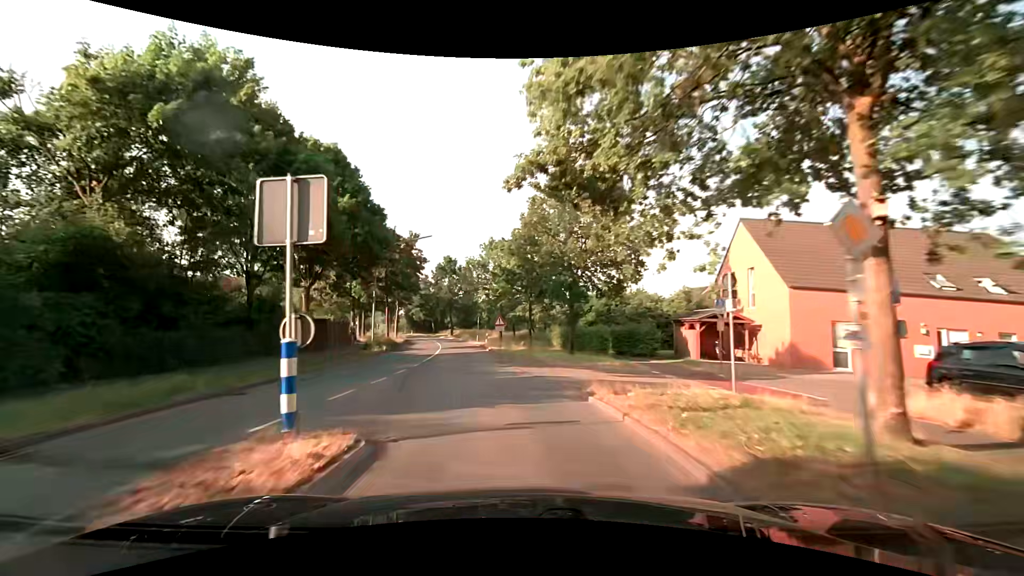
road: secondary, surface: asphalt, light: Day
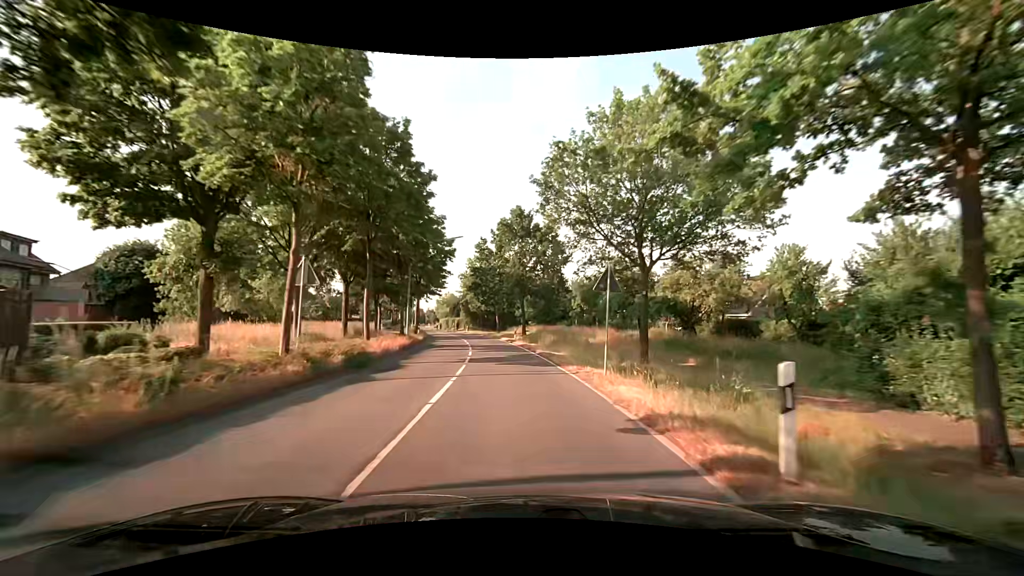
(-4.7, +37.8) m; -9°
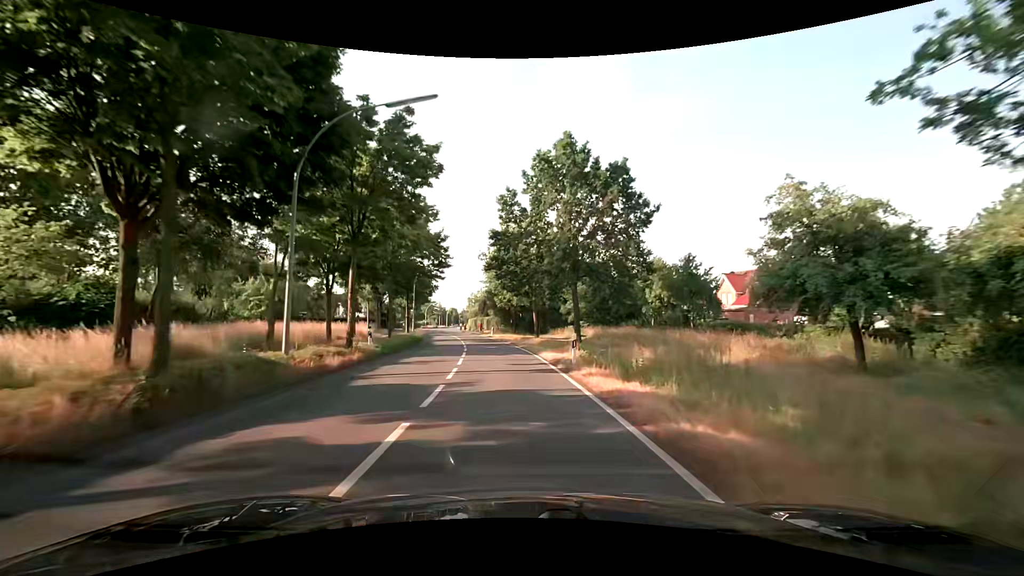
(-0.8, +23.0) m; -4°
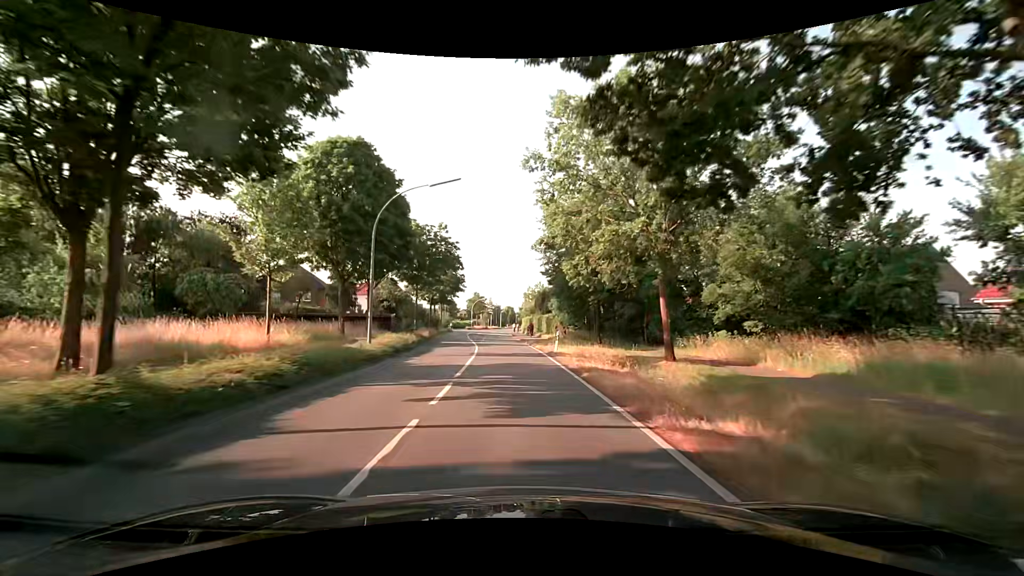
(-2.0, +30.5) m; -7°
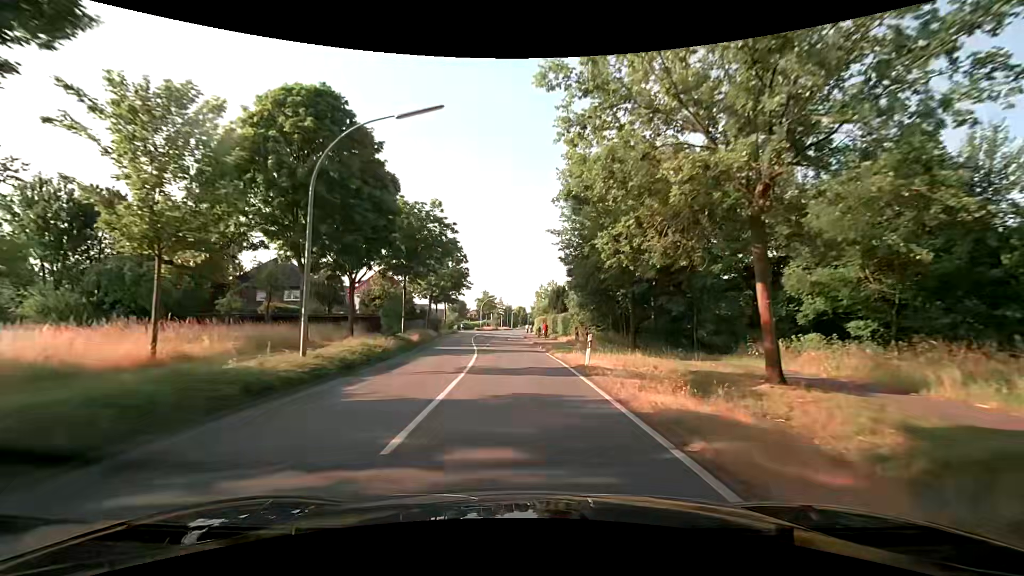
(-0.1, +7.7) m; -1°
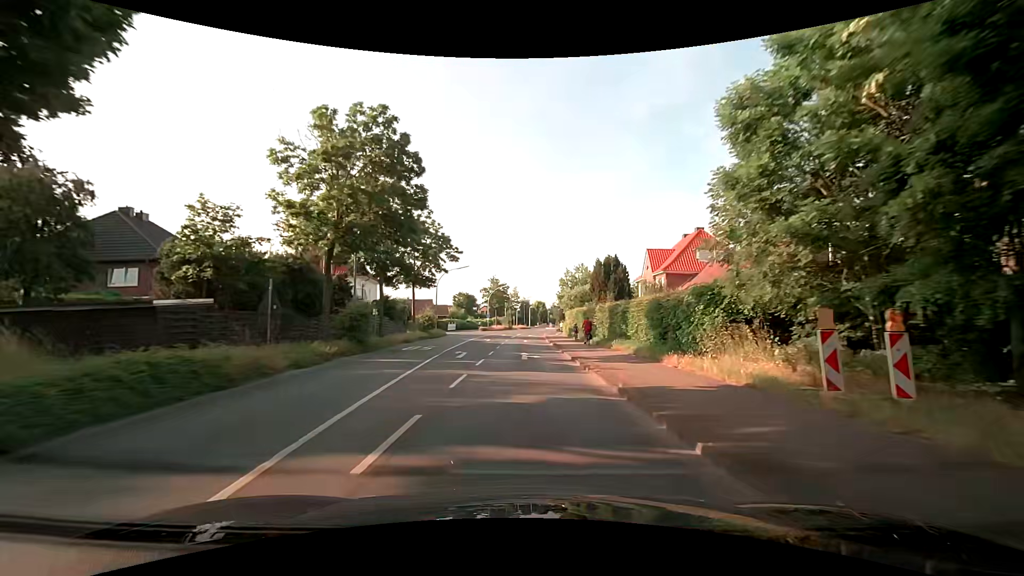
(-0.7, +30.5) m; -1°
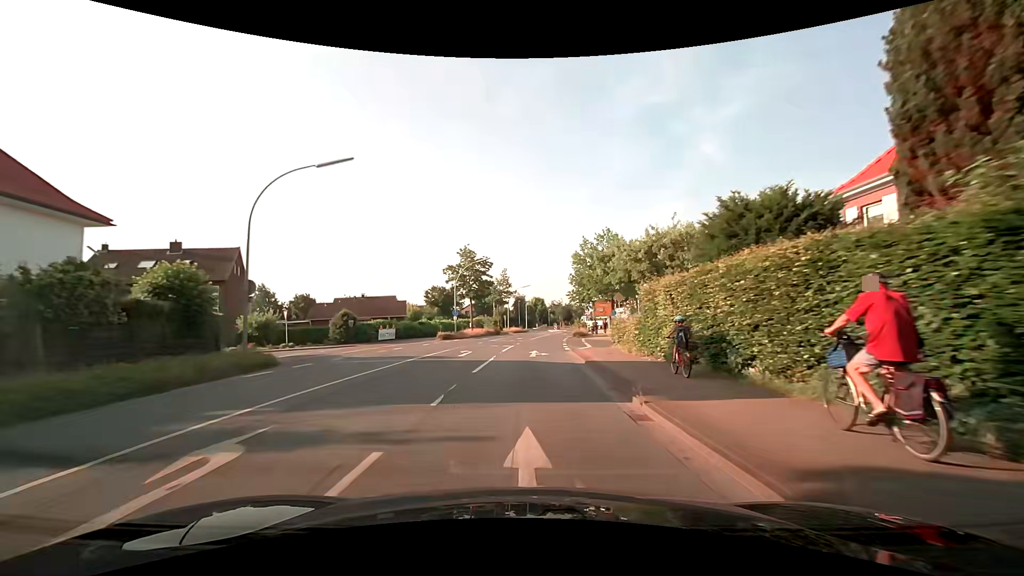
(-0.3, +38.3) m; 0°
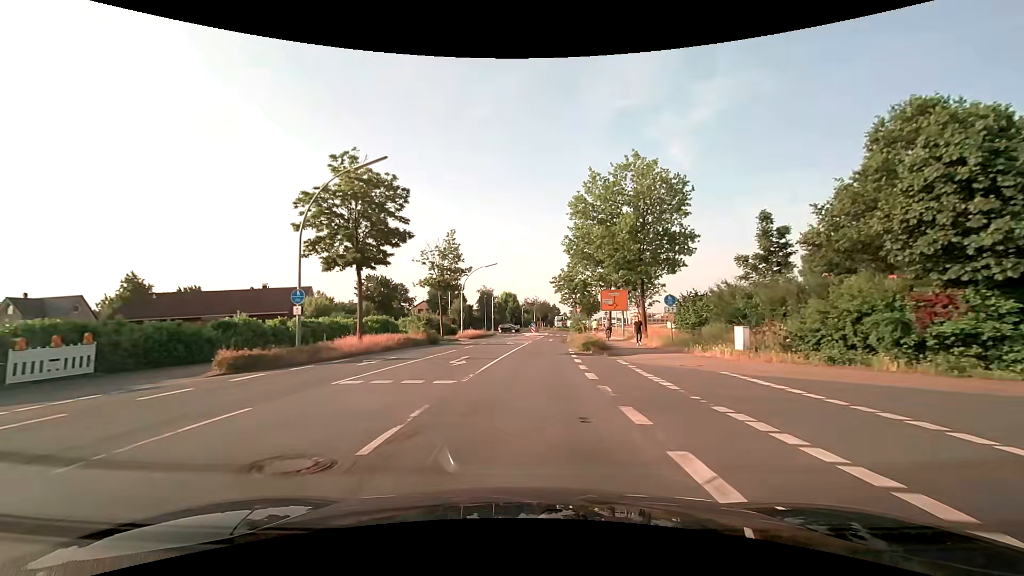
(+0.8, +30.4) m; +3°
(0, +10) (0, +20) (+1, +30) (+2, +40) (+2, +50) (+3, +60) (+4, +70) (+6, +80) (+10, +89) (+15, +97) m
